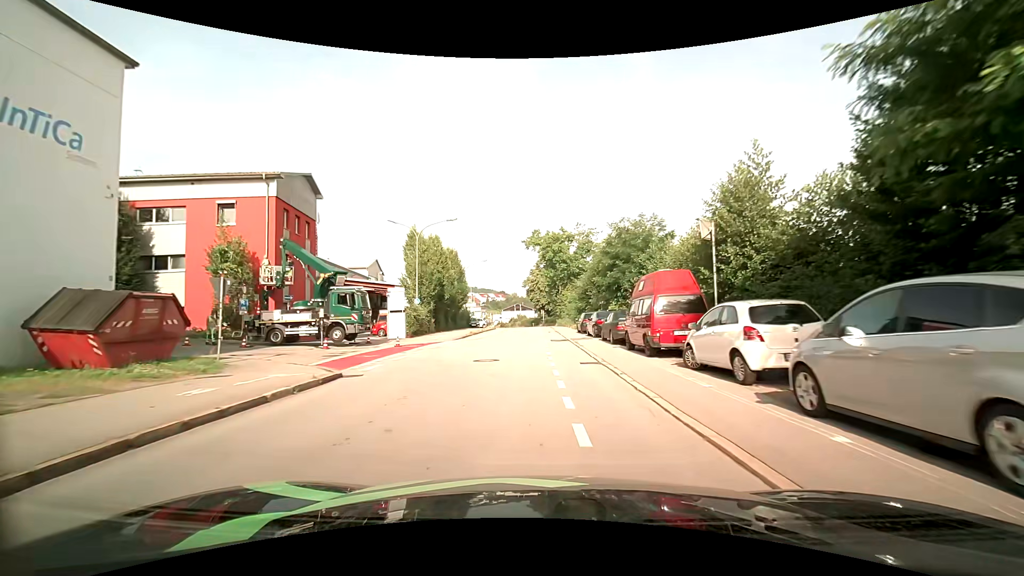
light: Day
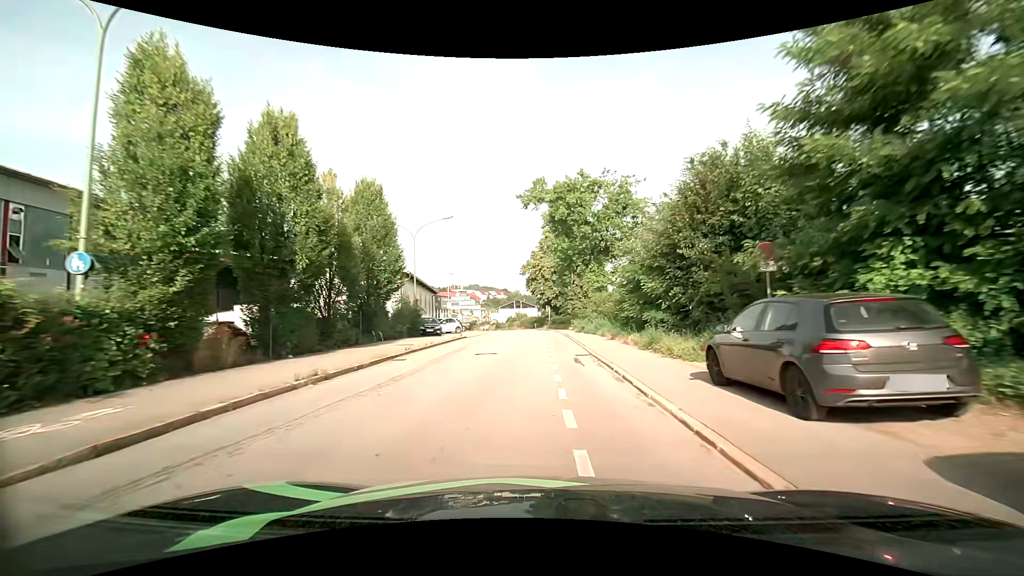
(-0.1, +27.8) m; 0°
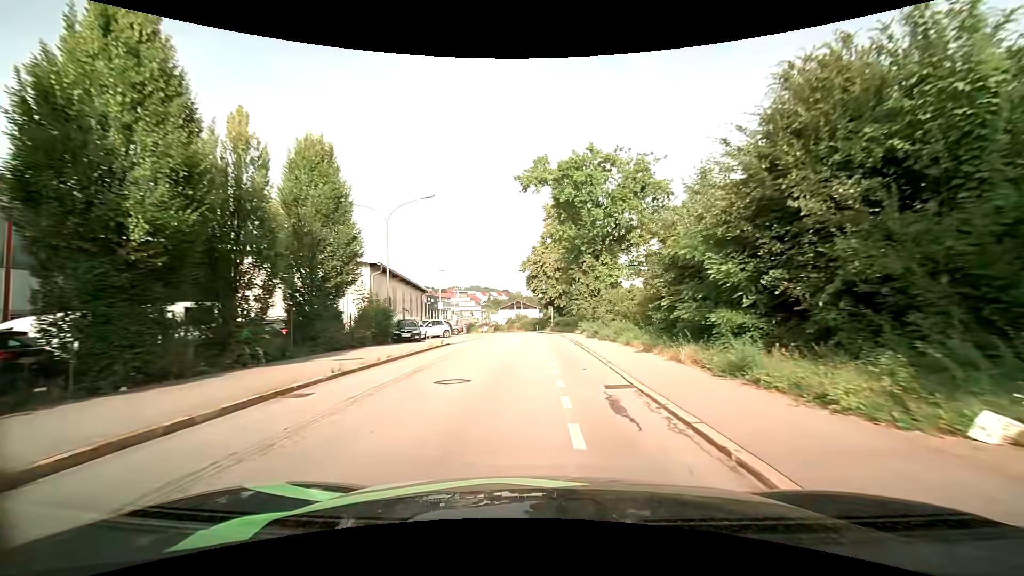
(0.0, +7.0) m; -1°
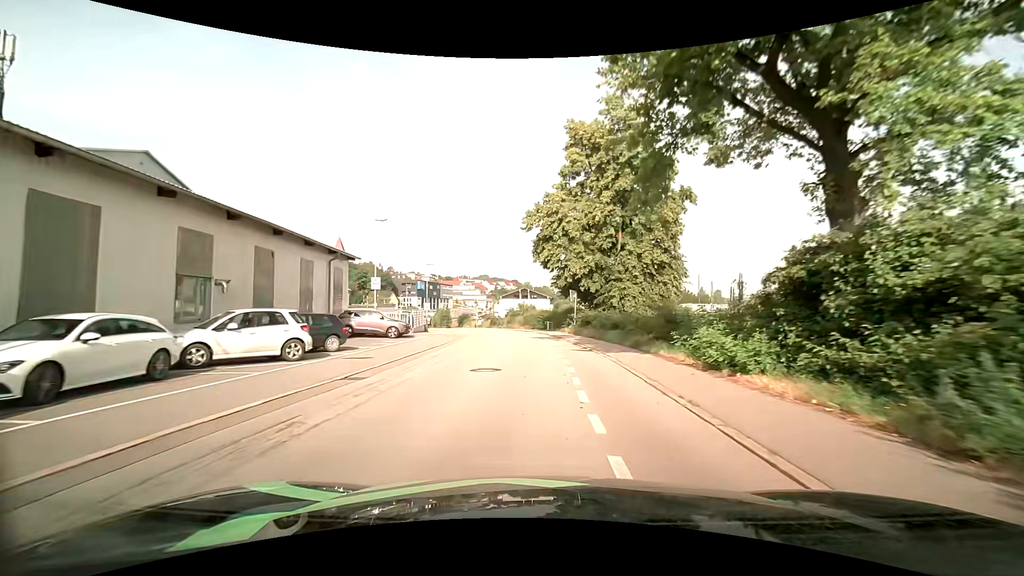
(-0.2, +27.9) m; -1°
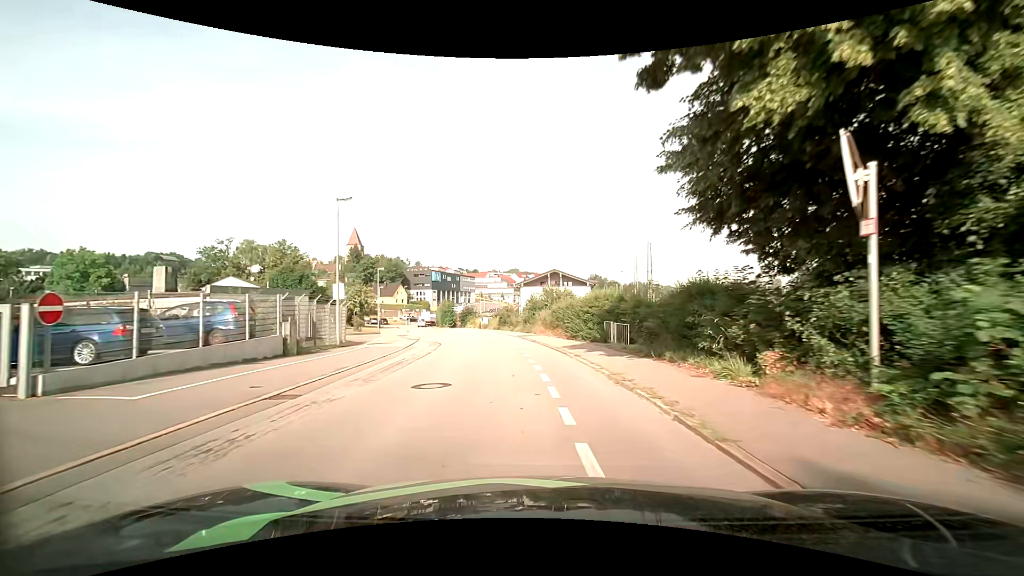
(-0.8, +32.2) m; -4°
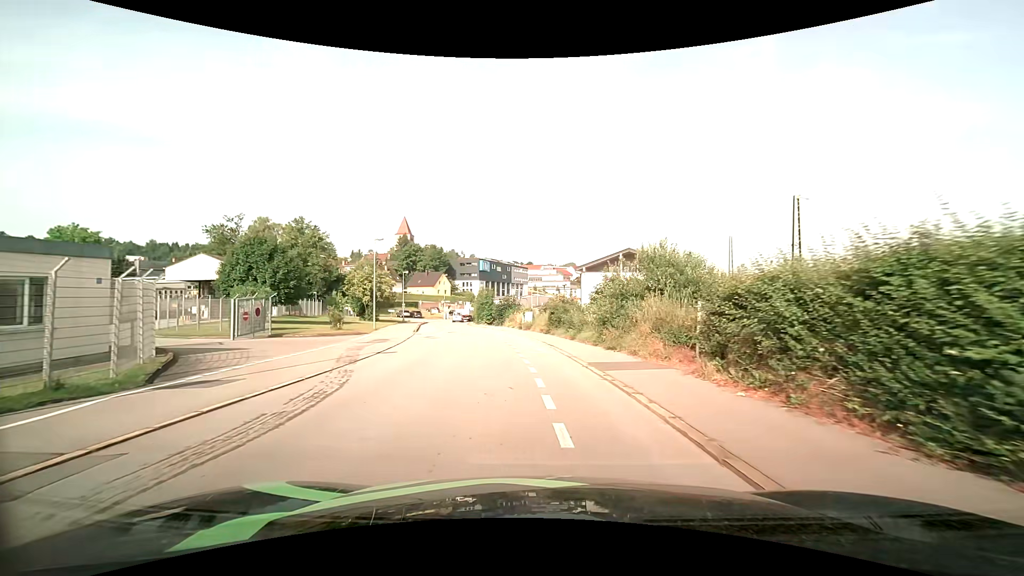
(-1.1, +21.2) m; -6°
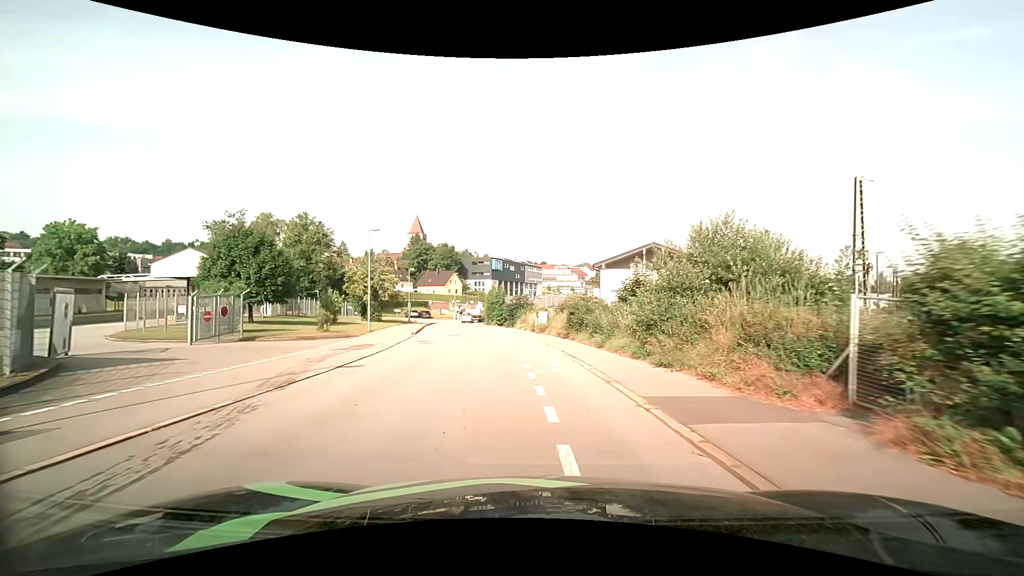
(-0.1, +5.1) m; -2°
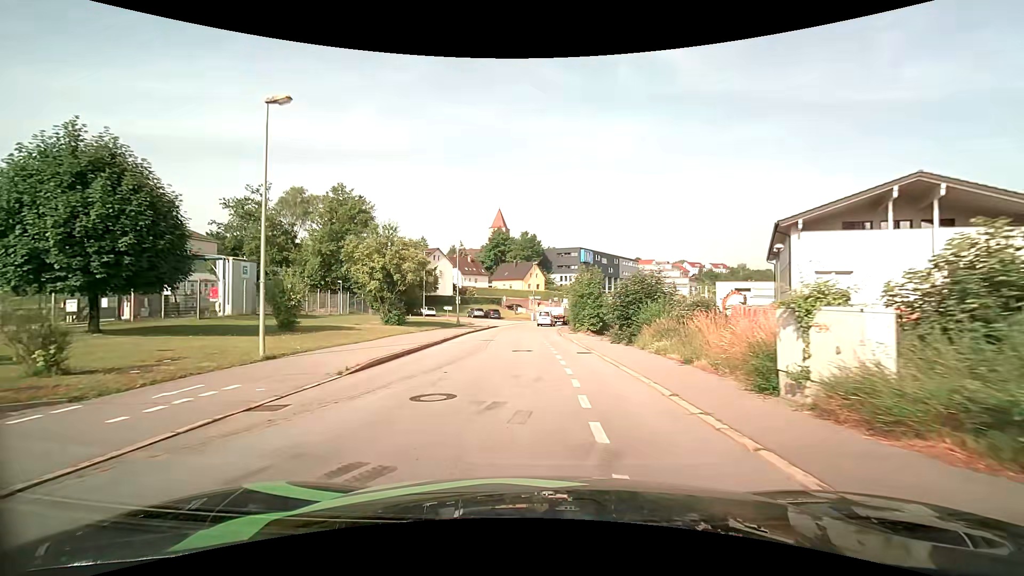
(-2.0, +25.2) m; -10°
(0, +10) (-1, +20) (-1, +30) (-1, +40) (-1, +50) (+1, +60) (+2, +70) (+5, +79) (+8, +89) (+8, +99) m
